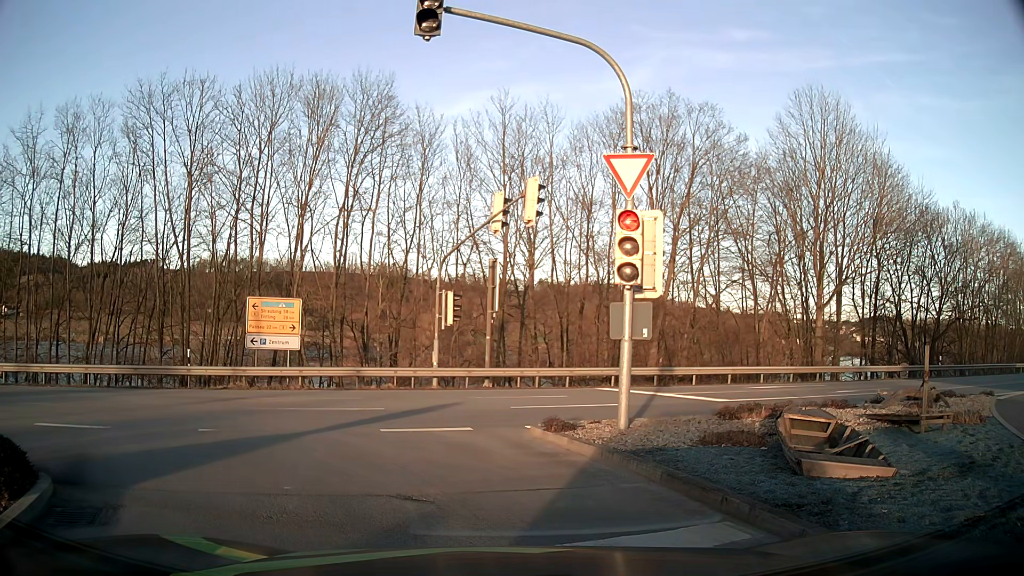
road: tertiary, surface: asphalt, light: Day
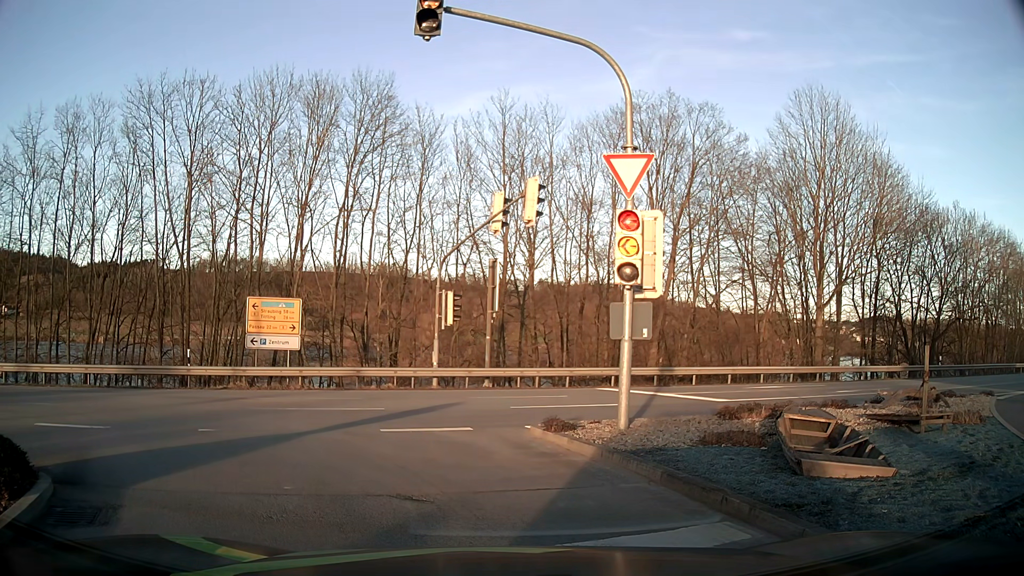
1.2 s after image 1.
(0.0, 0.0) m; 0°
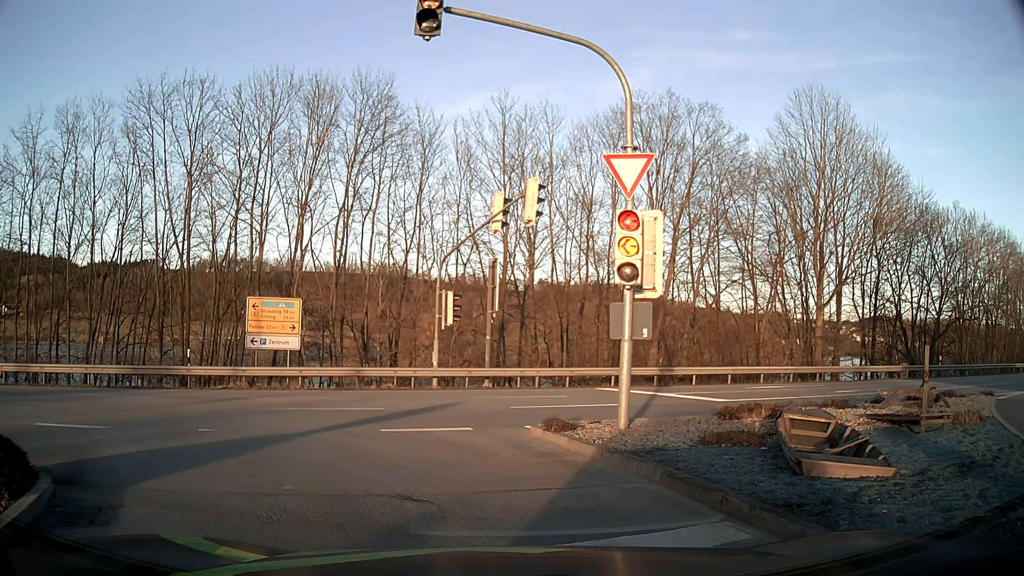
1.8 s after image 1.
(0.0, 0.0) m; 0°
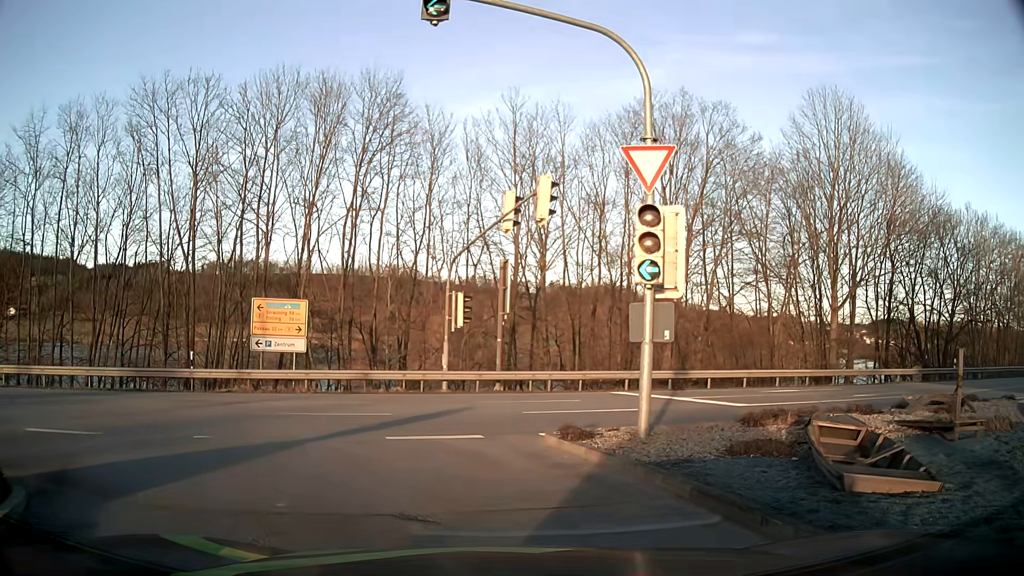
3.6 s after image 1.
(0.0, +0.6) m; 0°
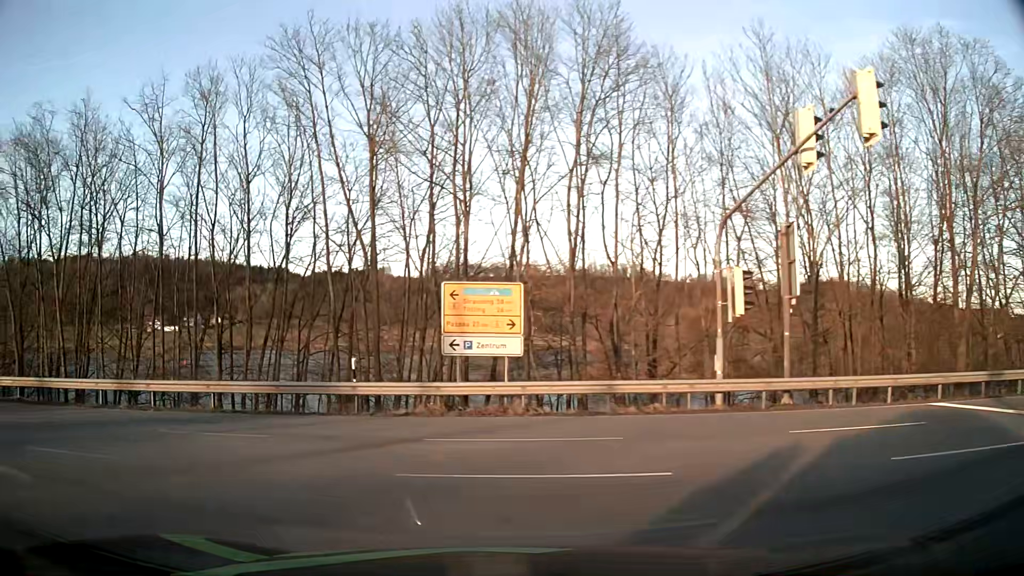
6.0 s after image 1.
(-1.1, +7.3) m; -20°
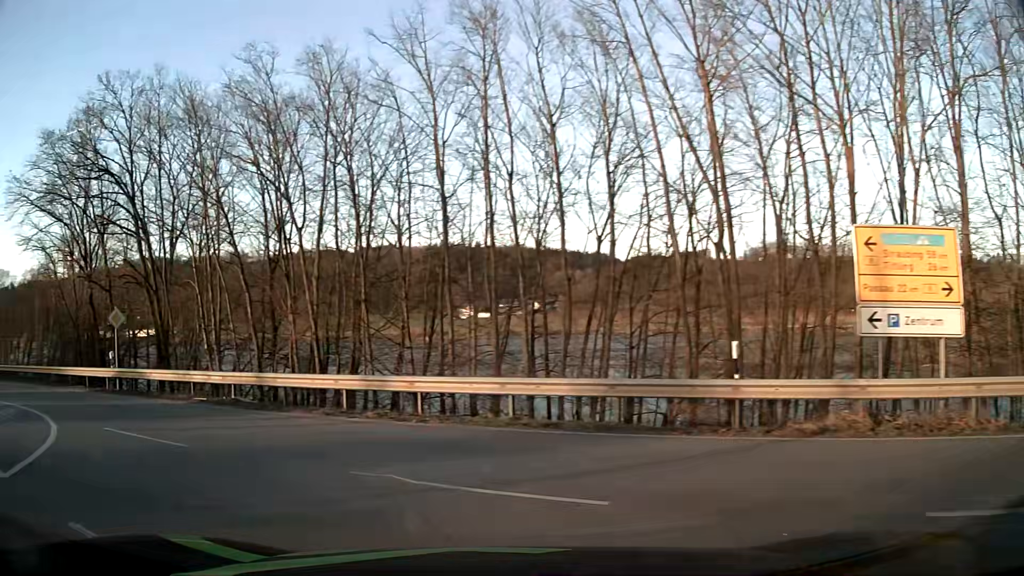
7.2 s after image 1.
(-1.3, +6.0) m; -27°
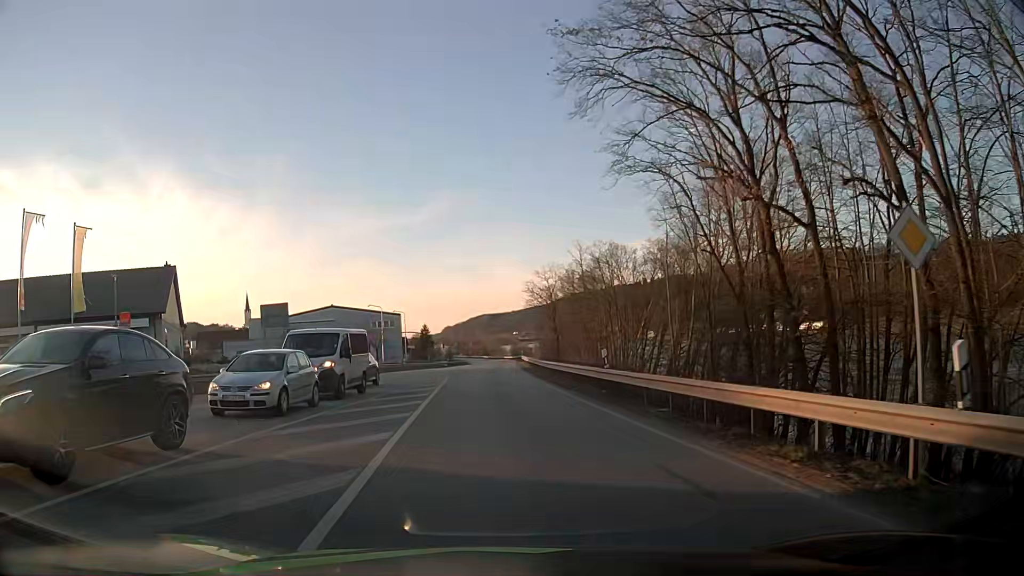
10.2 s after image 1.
(-10.1, +14.9) m; -56°
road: primary
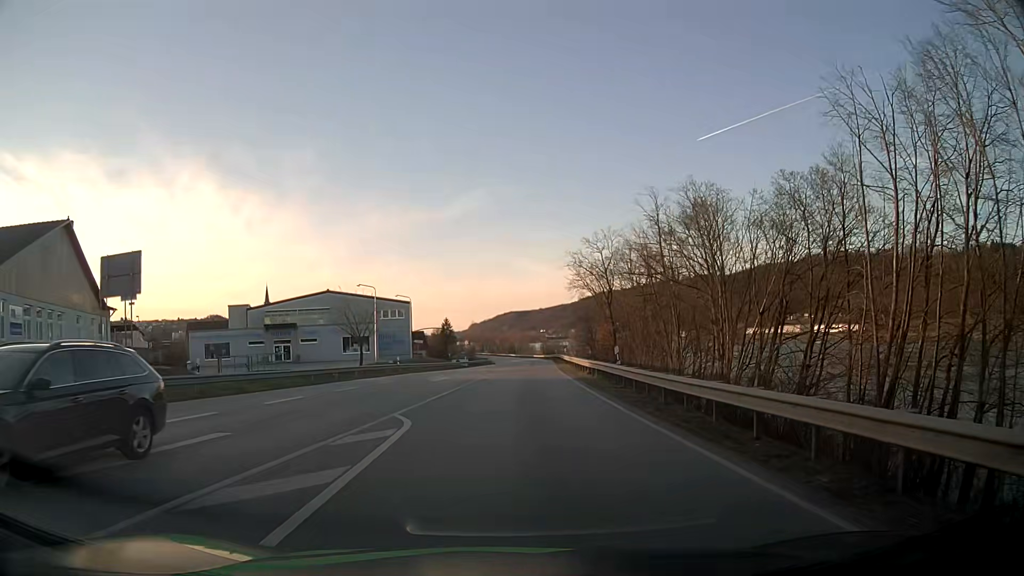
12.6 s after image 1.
(-1.0, +22.6) m; -3°
(0, +10) (0, +20) (0, +30) (+1, +40) (+1, +50) (+2, +60) (+2, +70) (+3, +80) (+3, +90) (+4, +100) m
